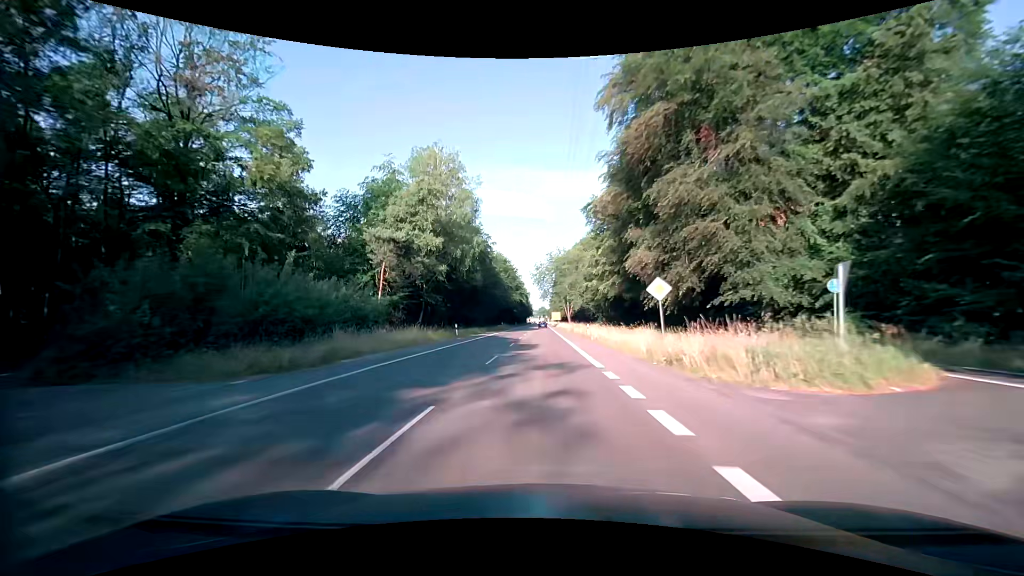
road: secondary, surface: asphalt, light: Day
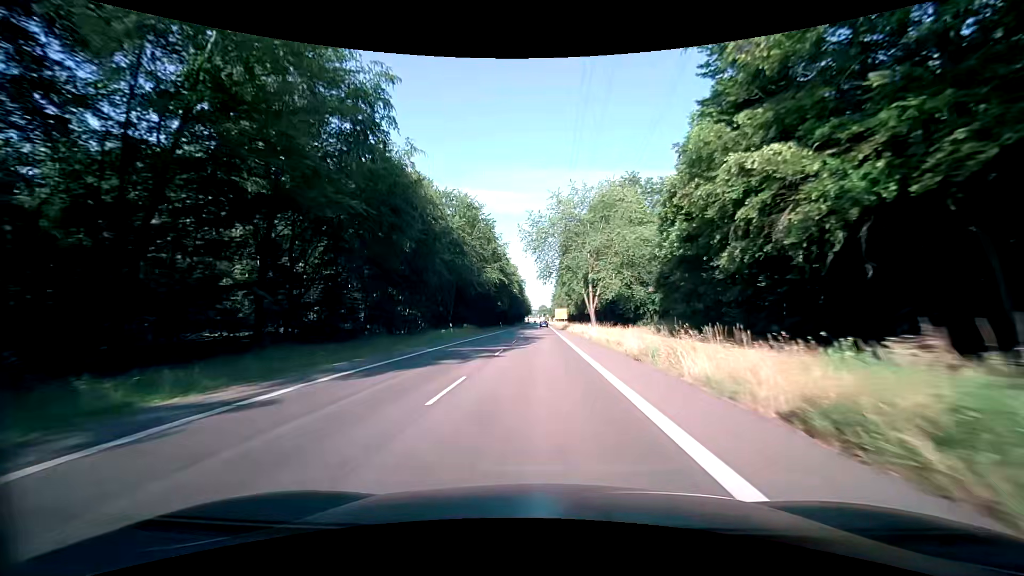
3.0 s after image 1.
(+0.4, +53.0) m; 0°
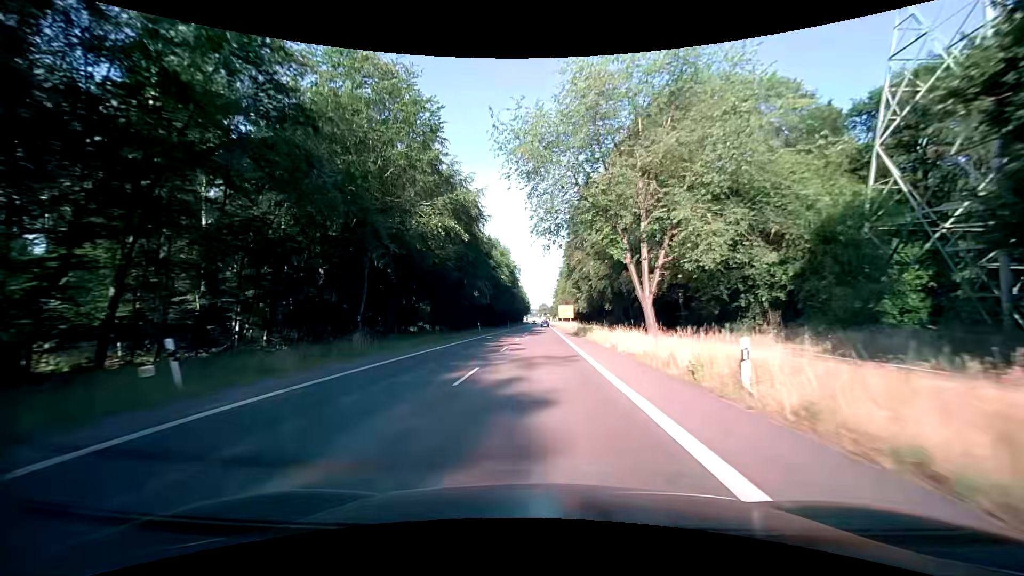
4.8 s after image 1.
(0.0, +31.8) m; 0°
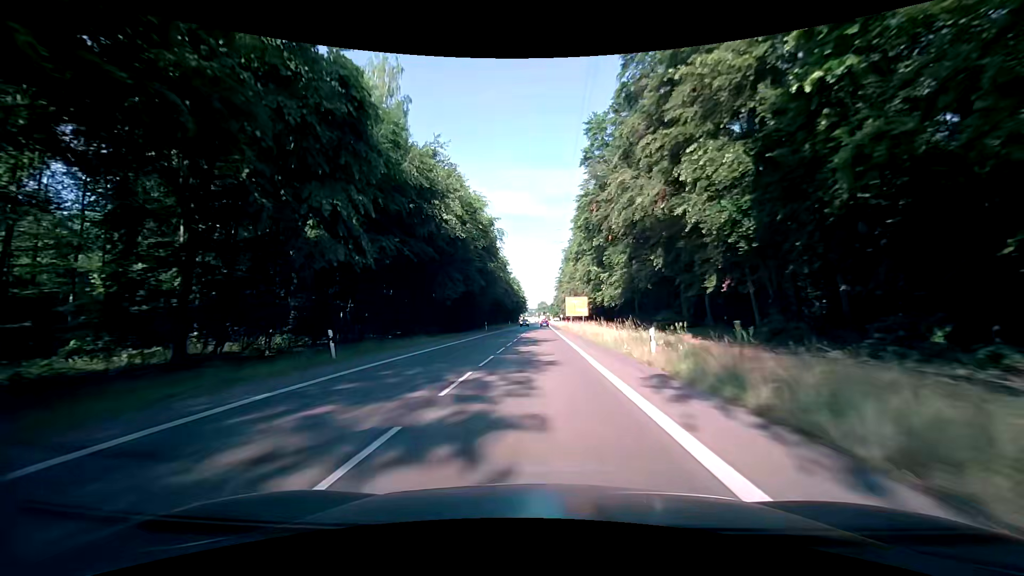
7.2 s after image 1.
(-0.1, +41.9) m; 0°
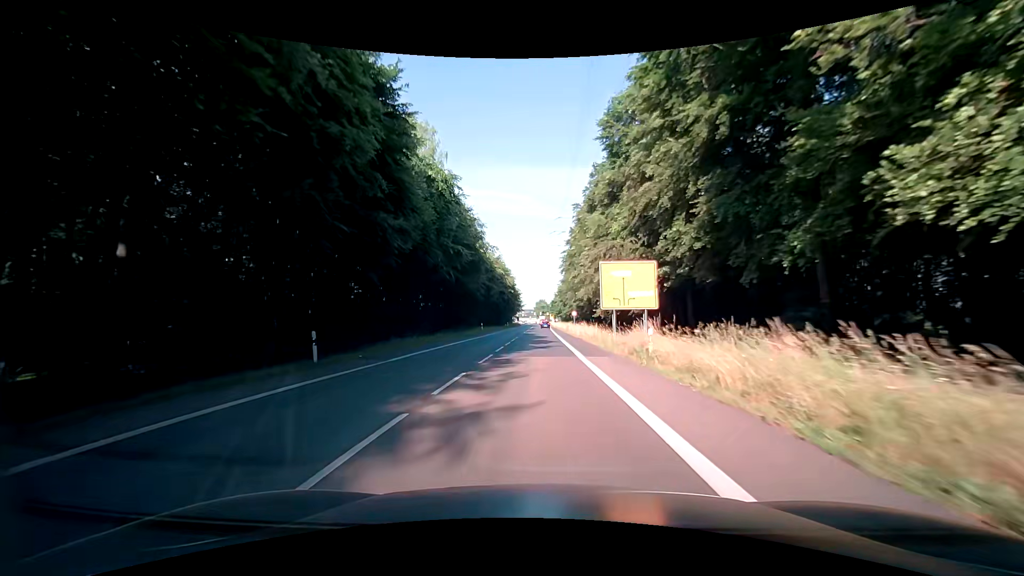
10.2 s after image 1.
(-0.2, +51.0) m; -1°
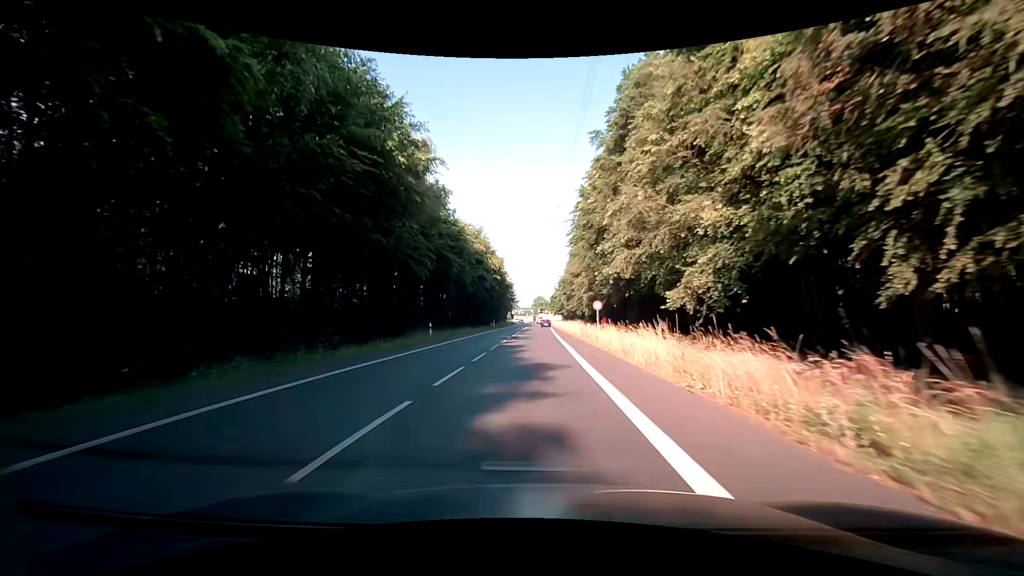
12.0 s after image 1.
(+0.5, +29.6) m; +1°
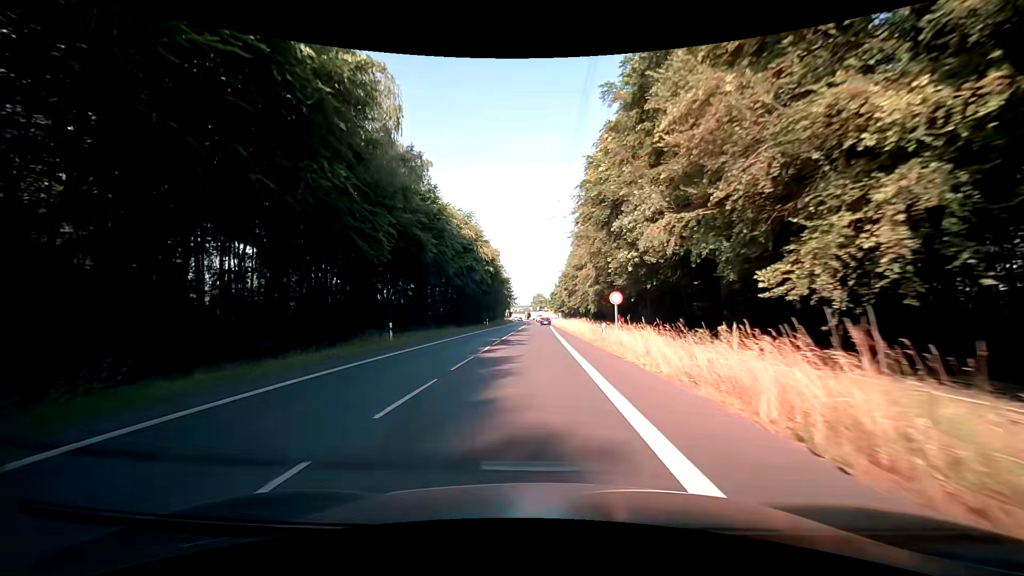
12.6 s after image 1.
(+0.1, +9.4) m; +1°
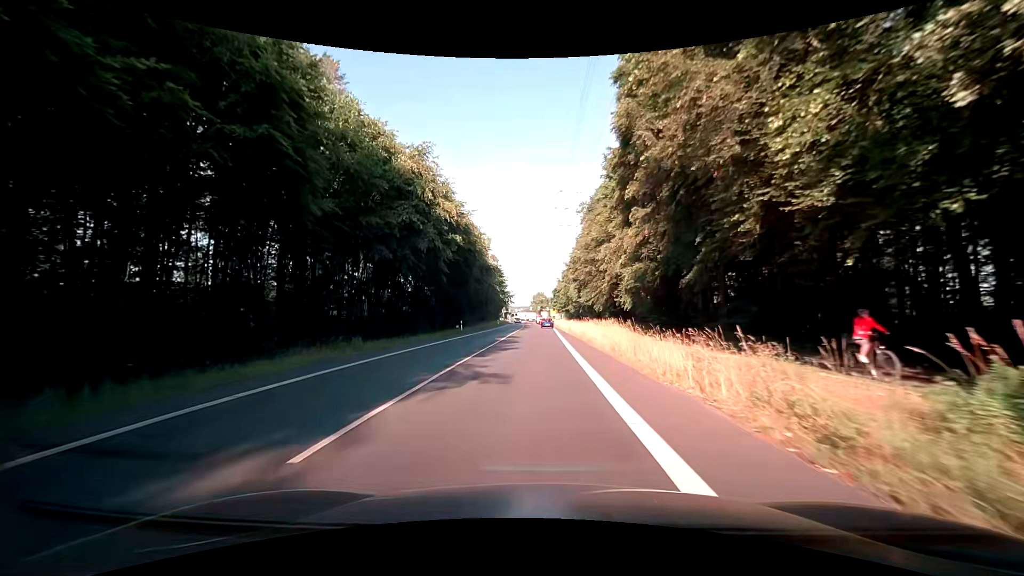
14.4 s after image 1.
(-0.2, +25.8) m; 0°
(0, +10) (0, +20) (0, +30) (0, +40) (+1, +50) (+1, +60) (+1, +70) (0, +80) (0, +90) (0, +100) m
